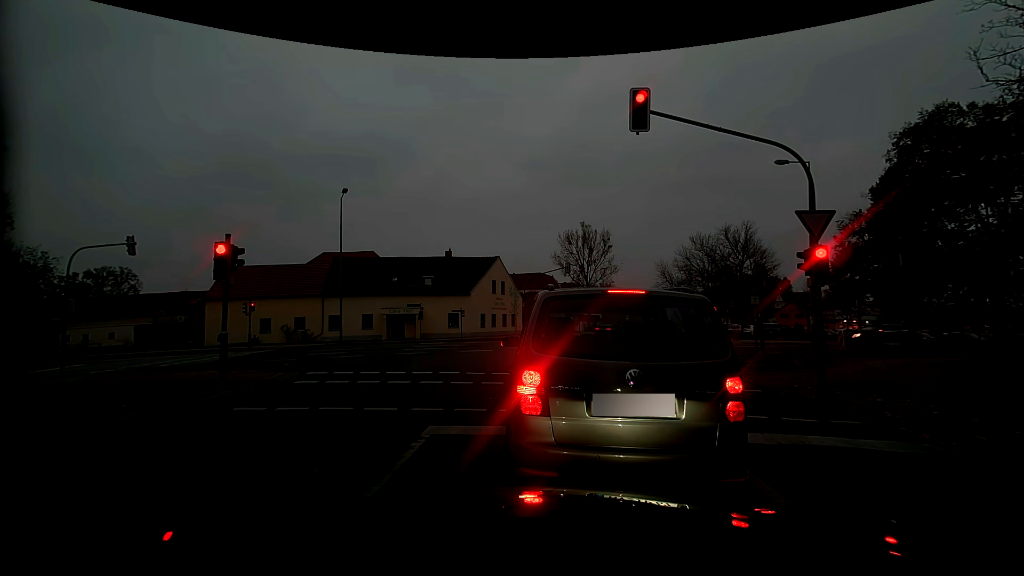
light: Day
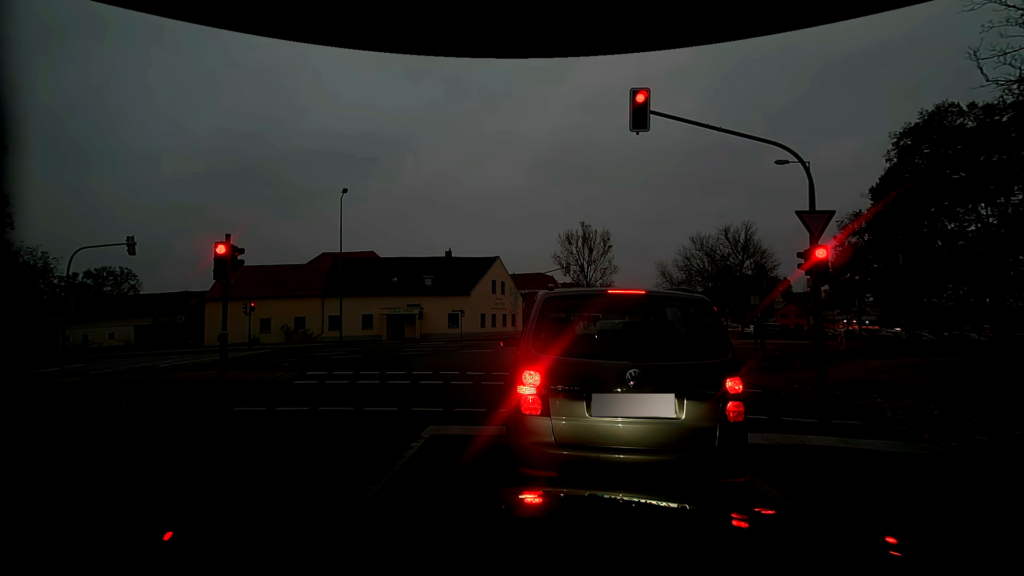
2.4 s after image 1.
(0.0, 0.0) m; 0°
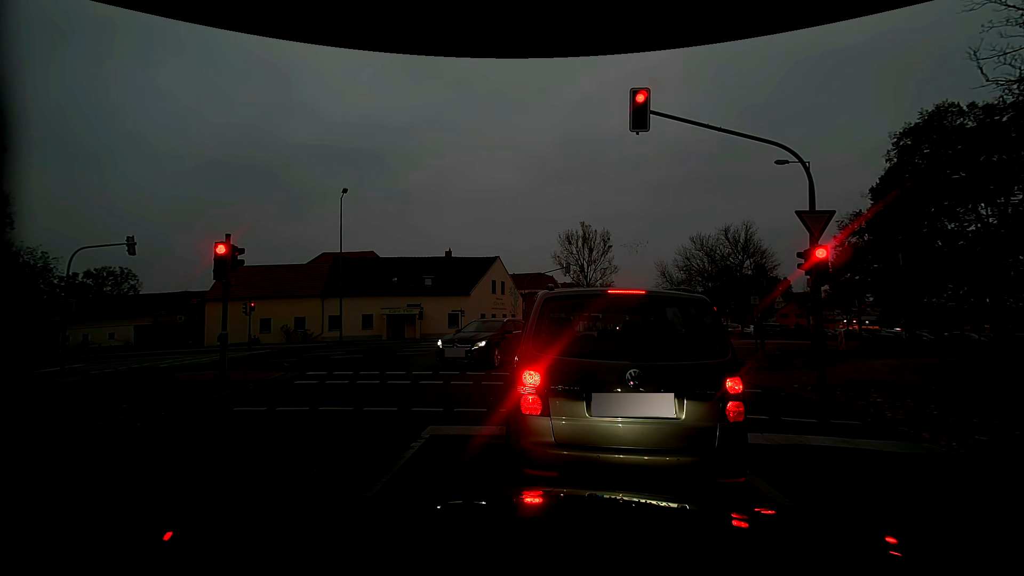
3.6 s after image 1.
(0.0, 0.0) m; 0°
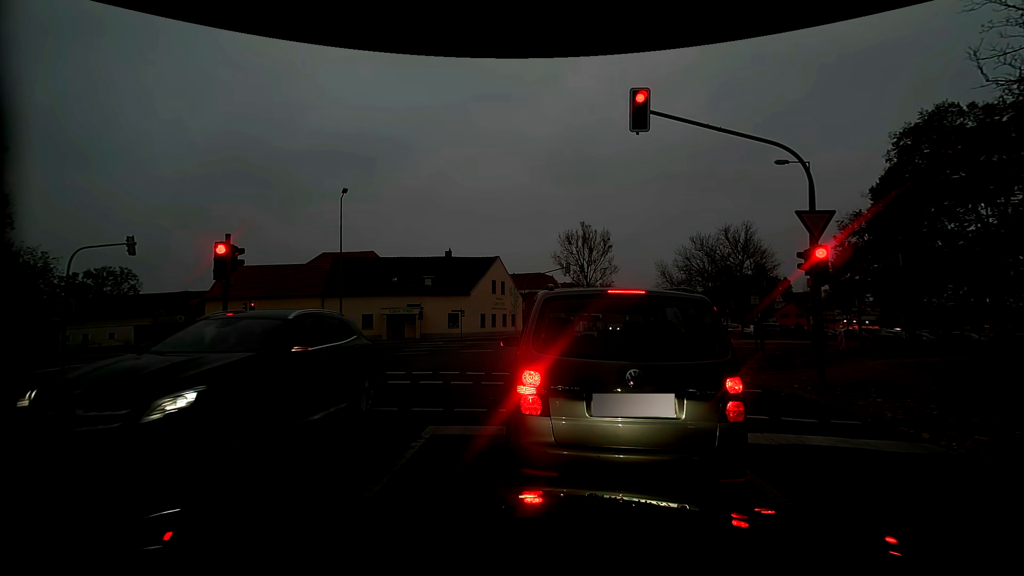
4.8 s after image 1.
(0.0, 0.0) m; 0°
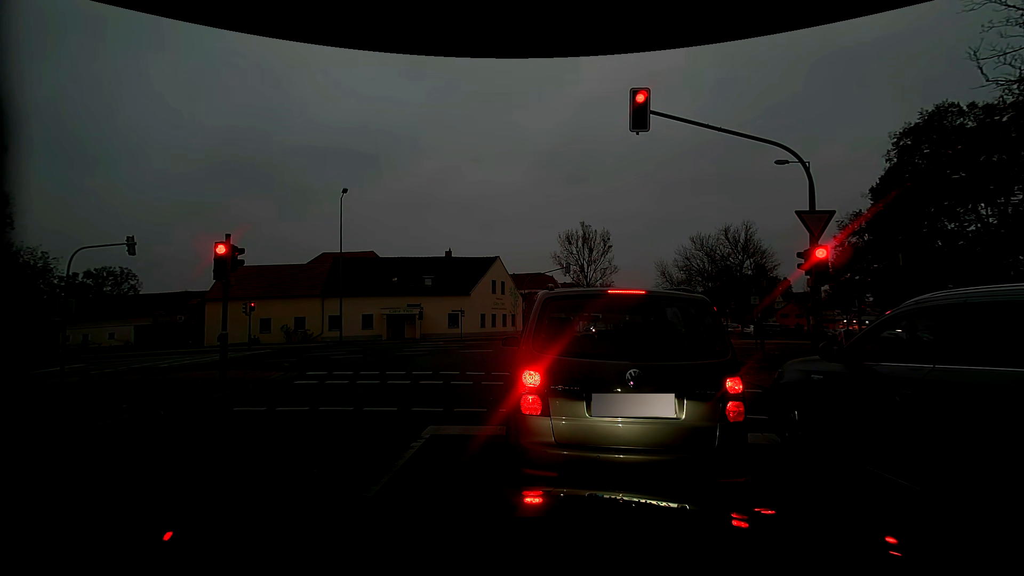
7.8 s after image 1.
(0.0, 0.0) m; 0°
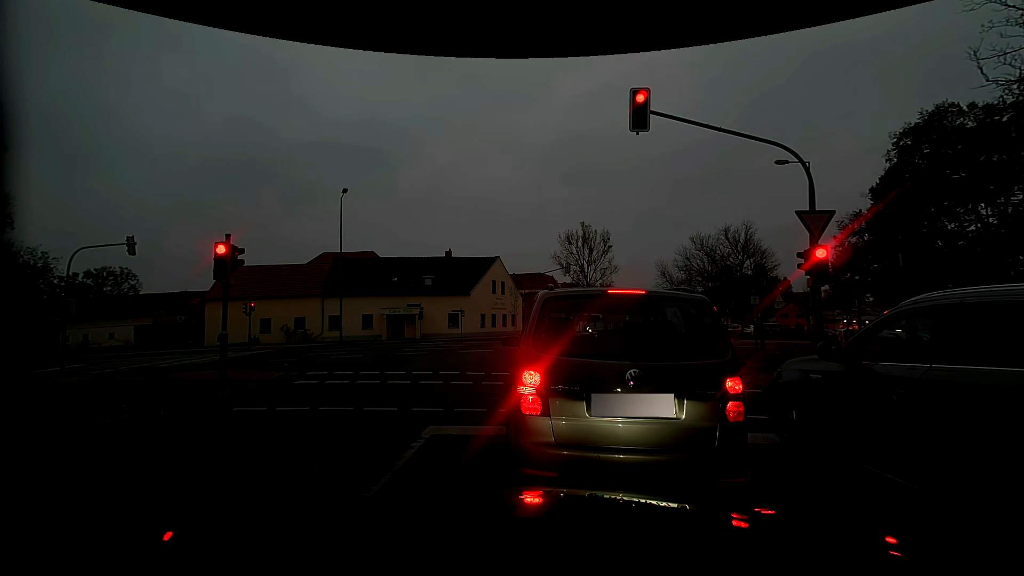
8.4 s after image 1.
(0.0, 0.0) m; 0°
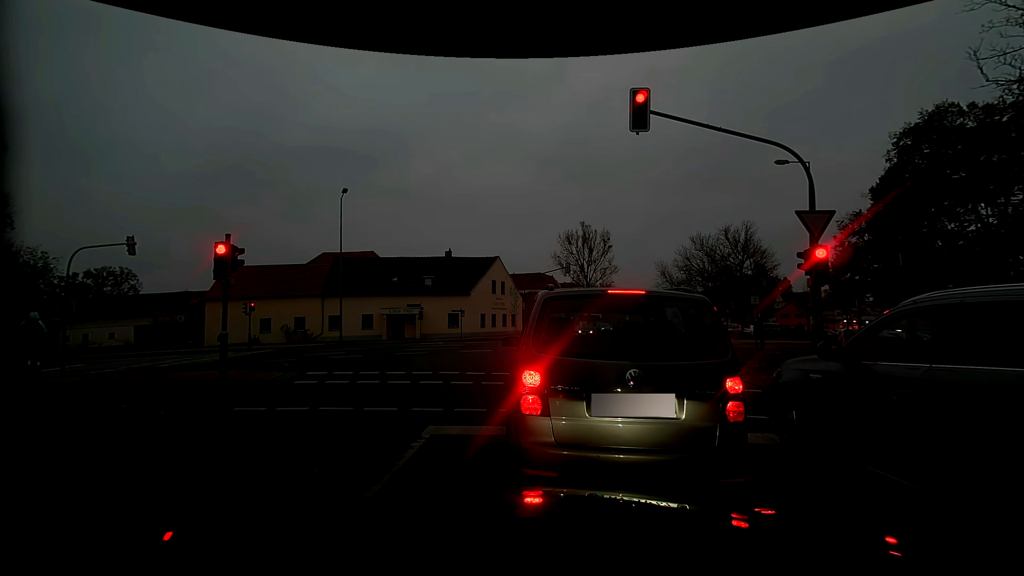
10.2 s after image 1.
(0.0, 0.0) m; 0°
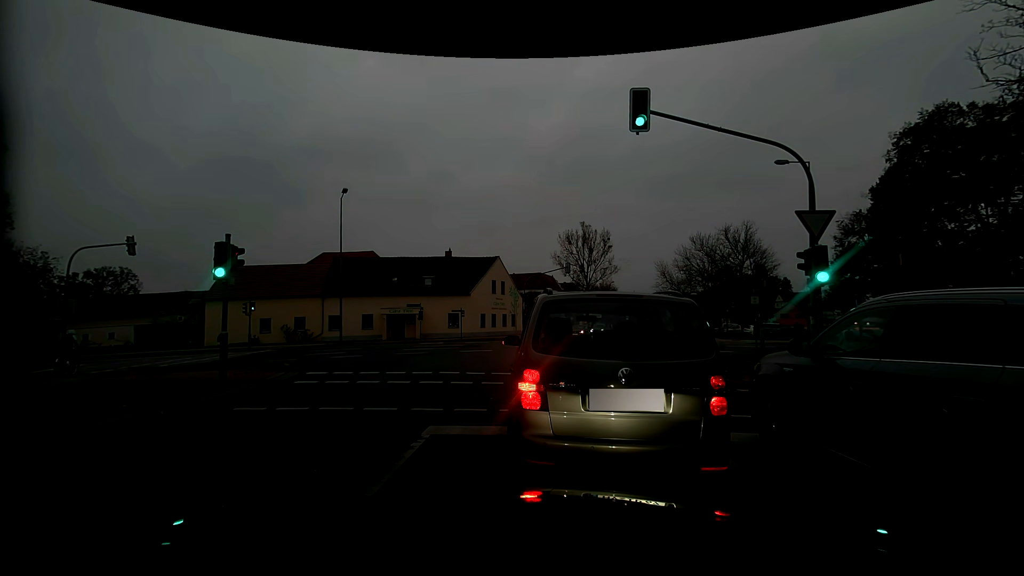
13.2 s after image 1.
(0.0, 0.0) m; 0°
